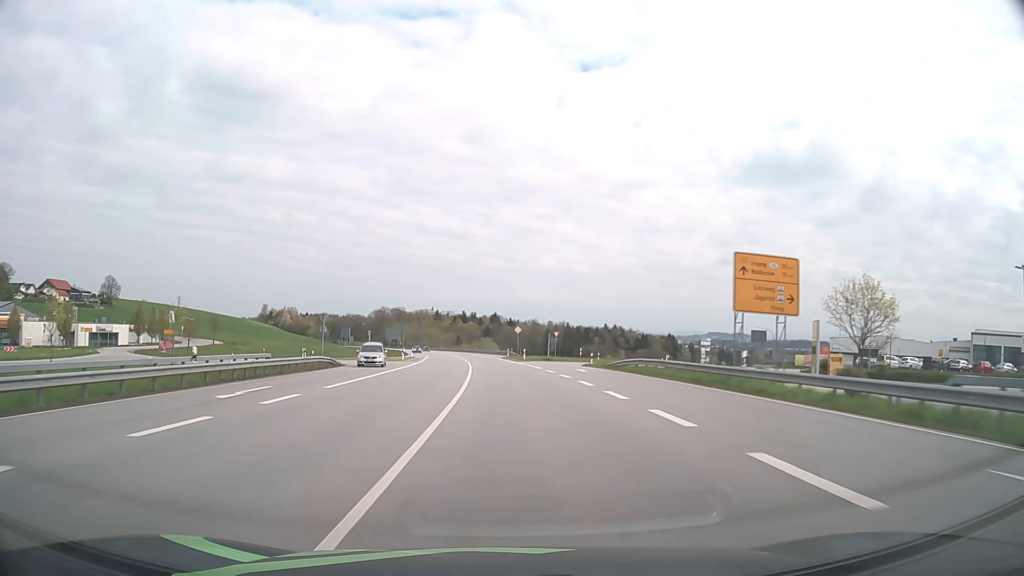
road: primary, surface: asphalt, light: Day
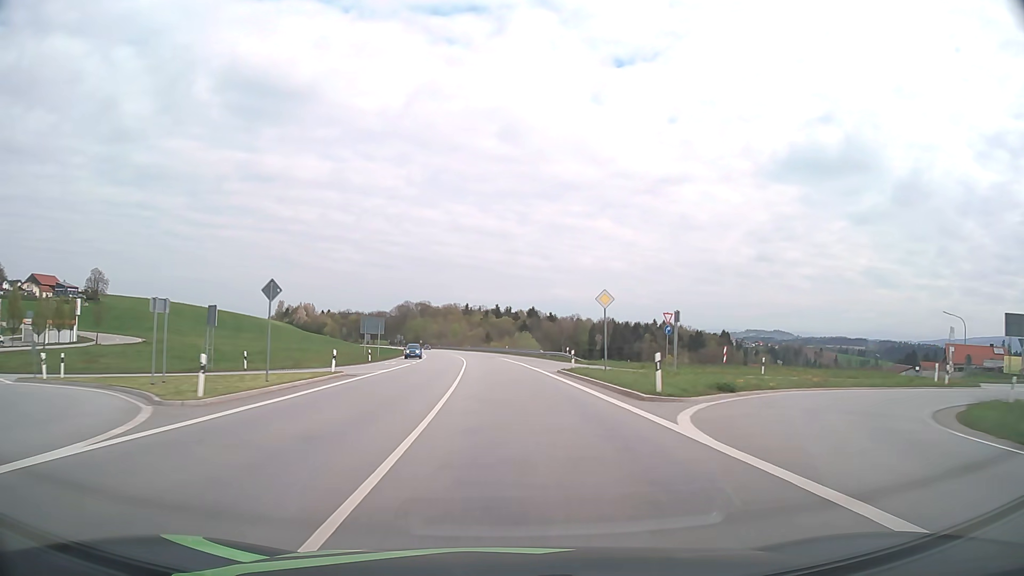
(-1.2, +47.6) m; -3°
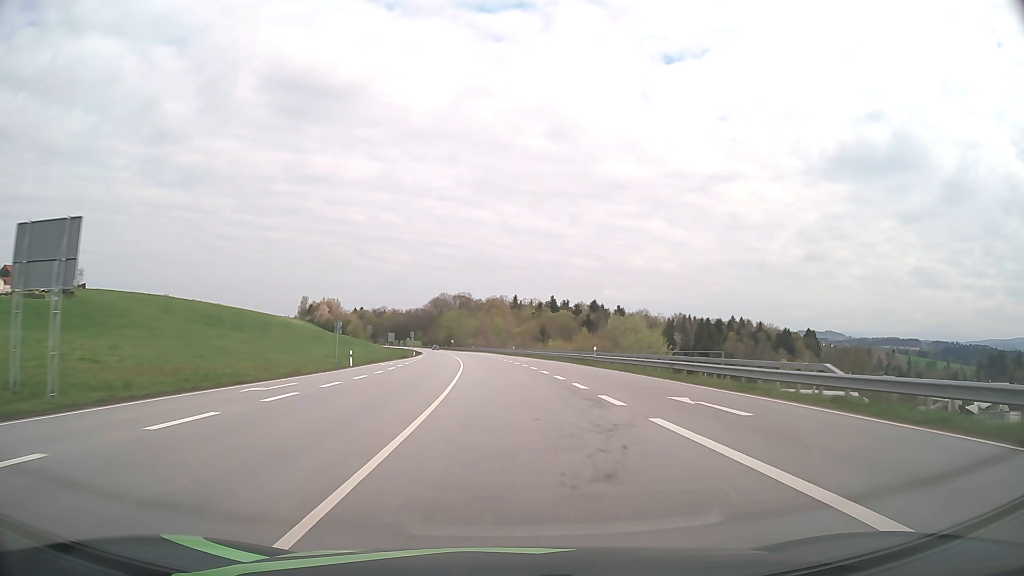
(-2.4, +63.4) m; -4°
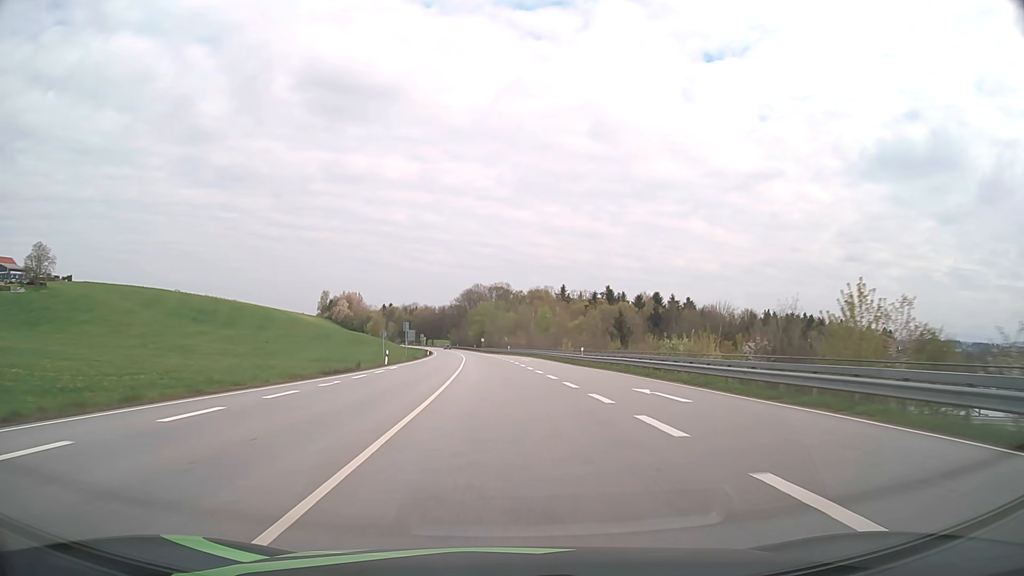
(-1.5, +47.5) m; -4°
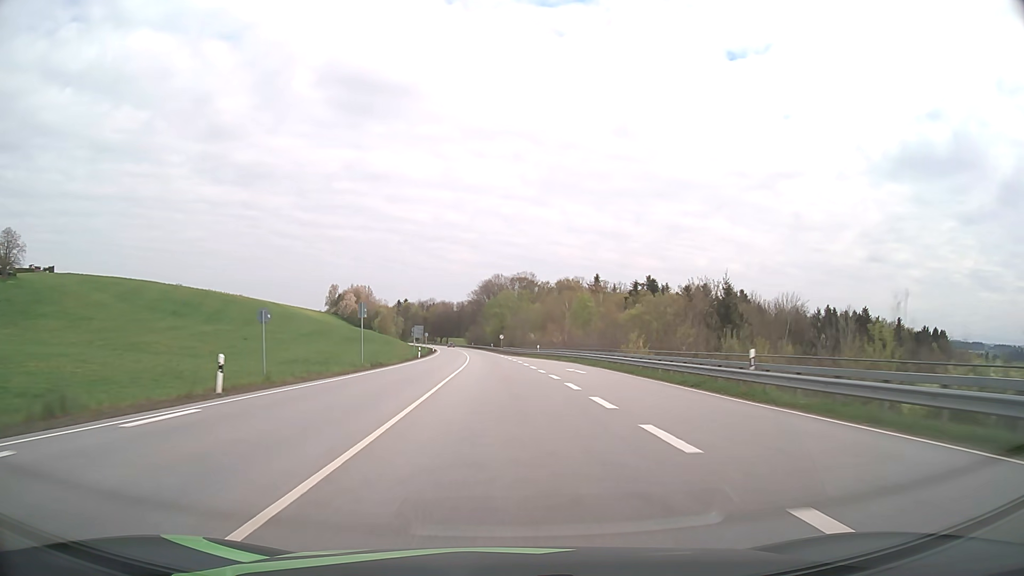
(-0.6, +31.7) m; -2°
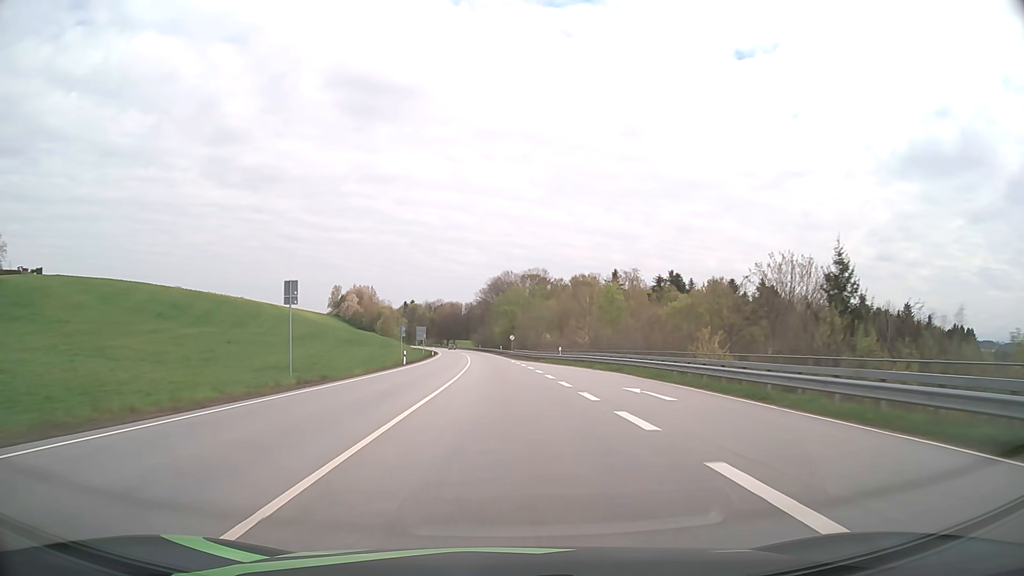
(-0.1, +15.9) m; -1°
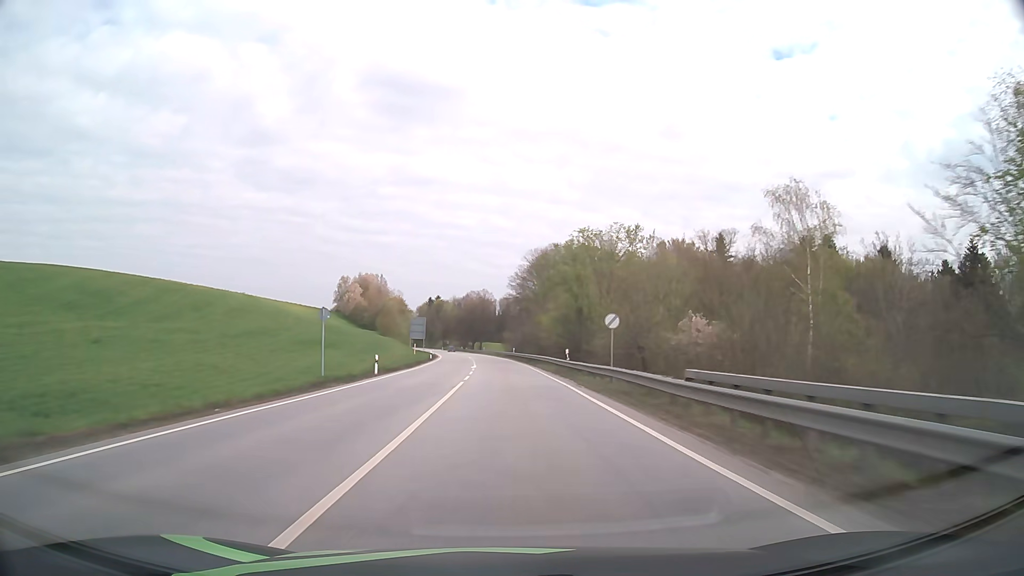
(-2.0, +63.4) m; -3°
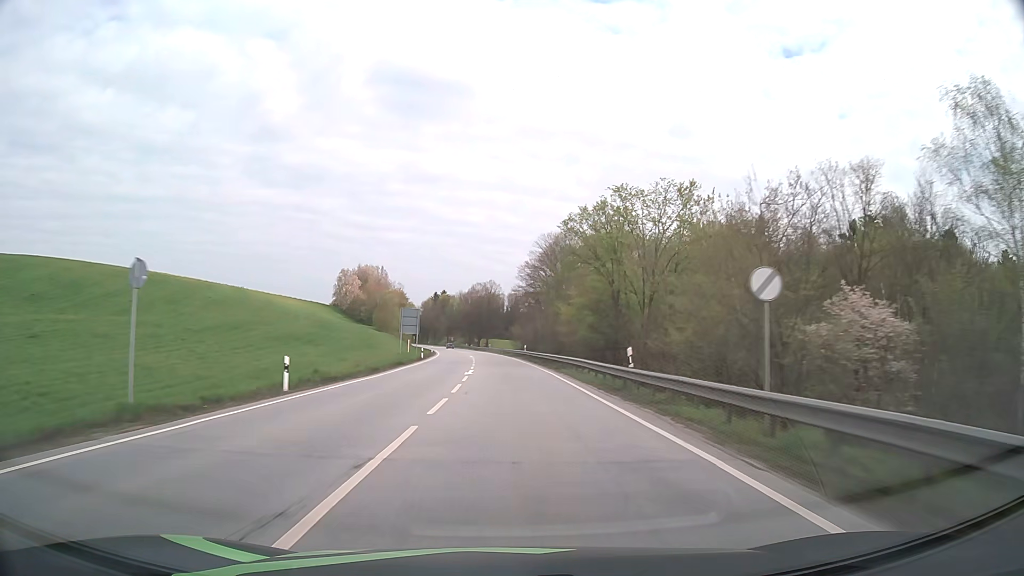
(-0.1, +15.9) m; -1°
(0, +10) (0, +20) (0, +30) (-1, +40) (-1, +50) (-1, +60) (-2, +70) (-3, +80) (-4, +90) (-4, +100) m
